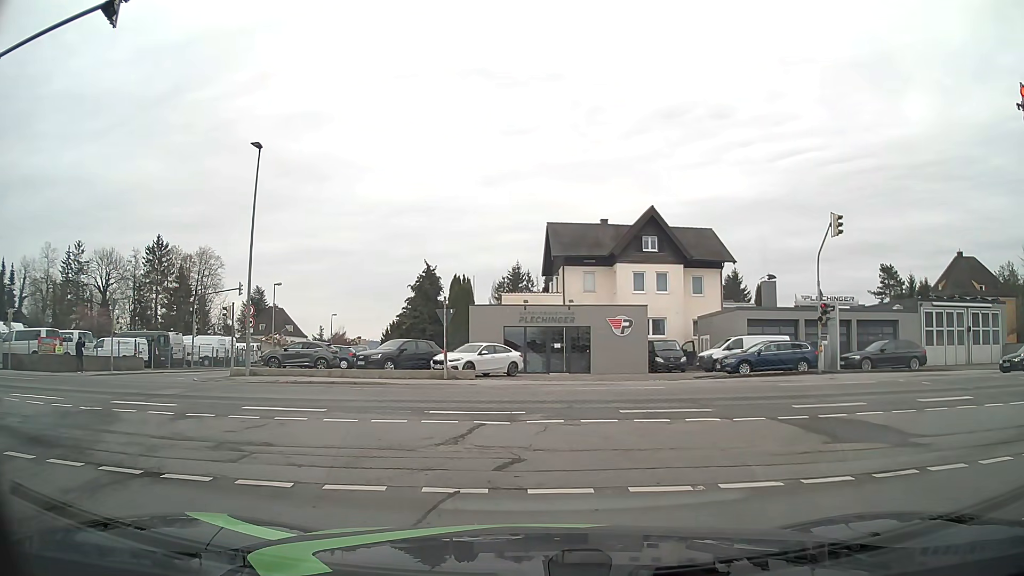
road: residential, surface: asphalt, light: Day
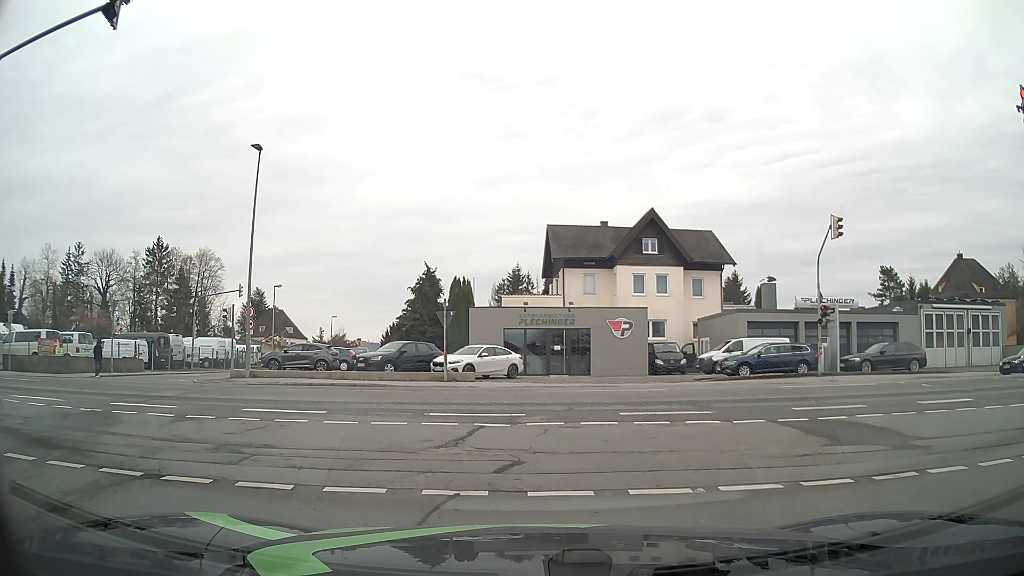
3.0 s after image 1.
(0.0, +0.1) m; 0°
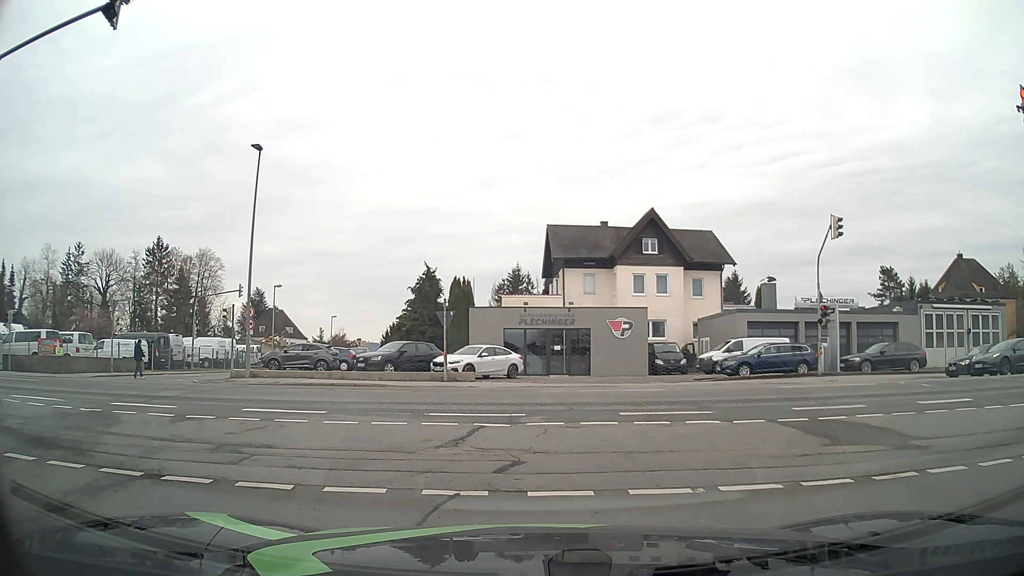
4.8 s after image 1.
(0.0, 0.0) m; 0°
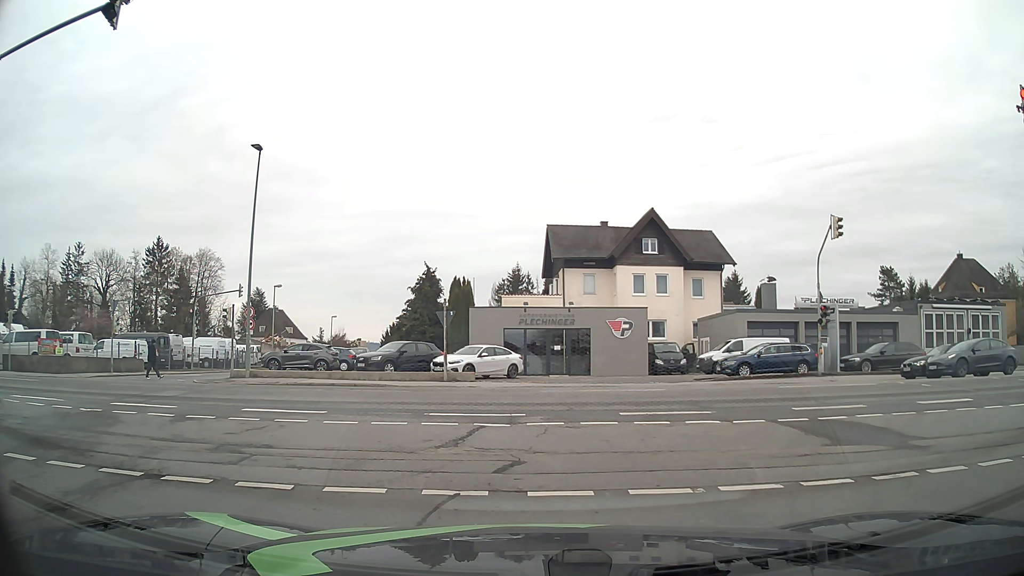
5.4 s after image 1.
(0.0, 0.0) m; 0°
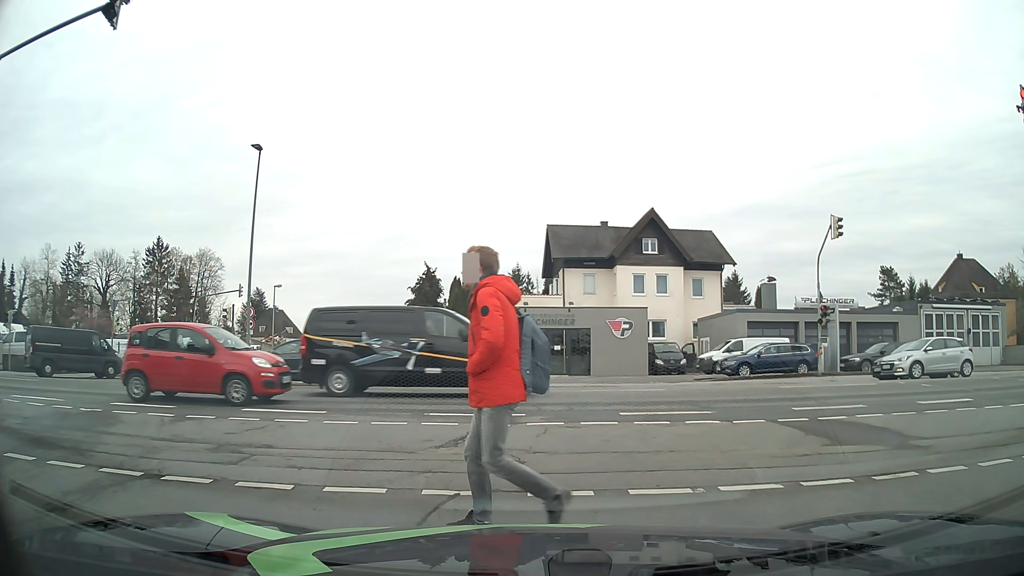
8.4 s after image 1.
(0.0, 0.0) m; 0°
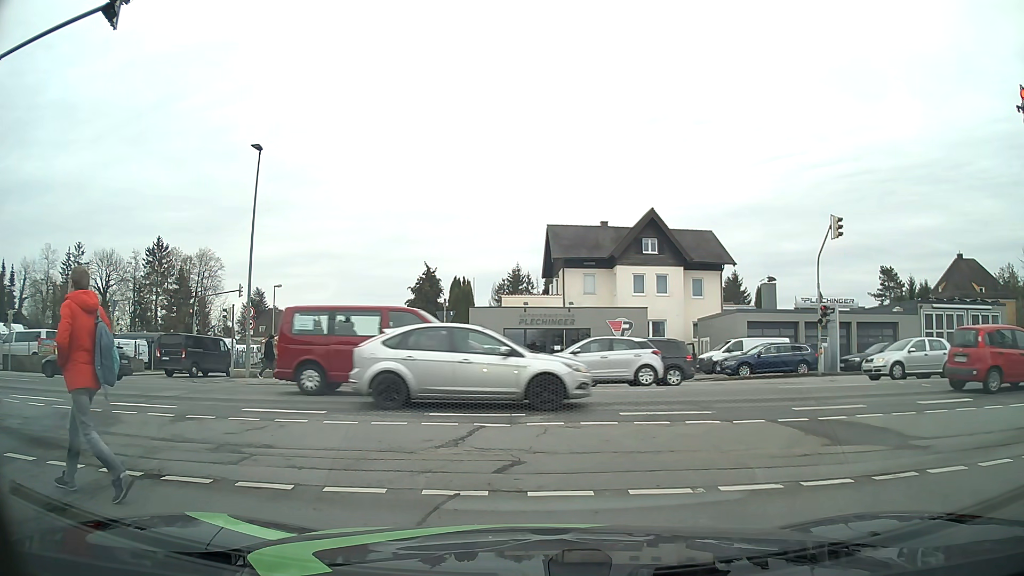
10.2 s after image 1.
(0.0, 0.0) m; 0°
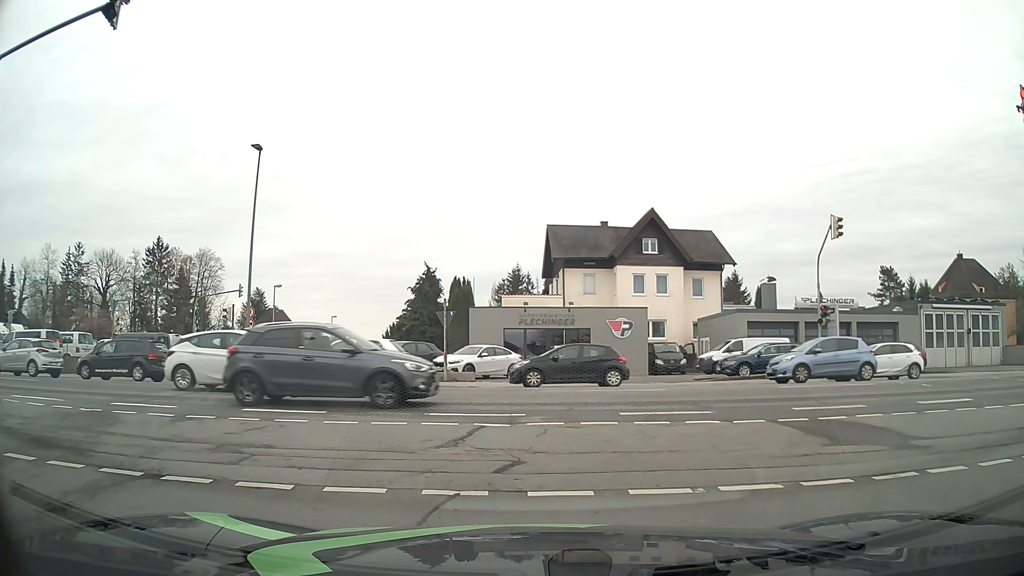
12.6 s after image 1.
(0.0, 0.0) m; 0°
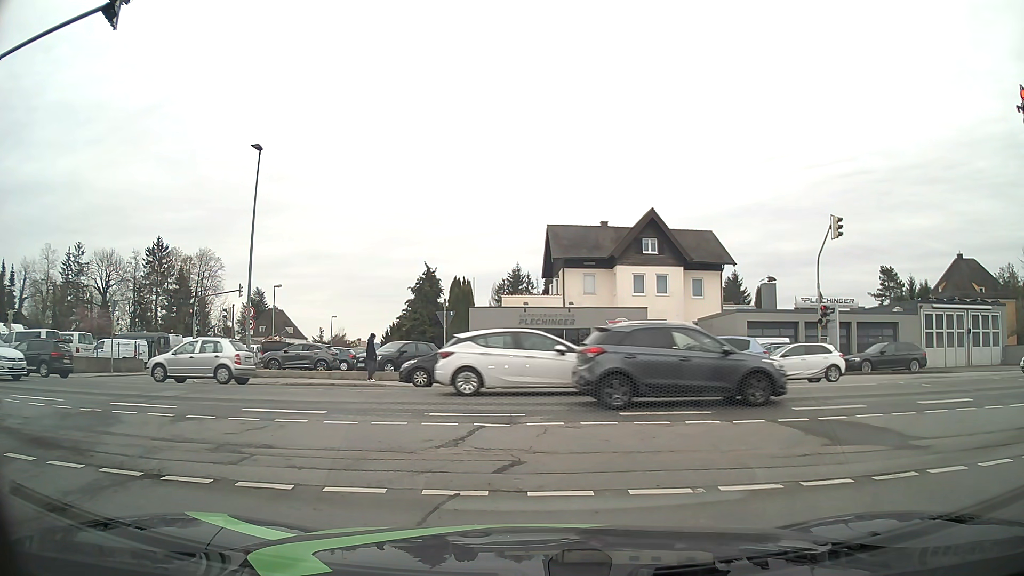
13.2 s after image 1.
(0.0, 0.0) m; 0°
